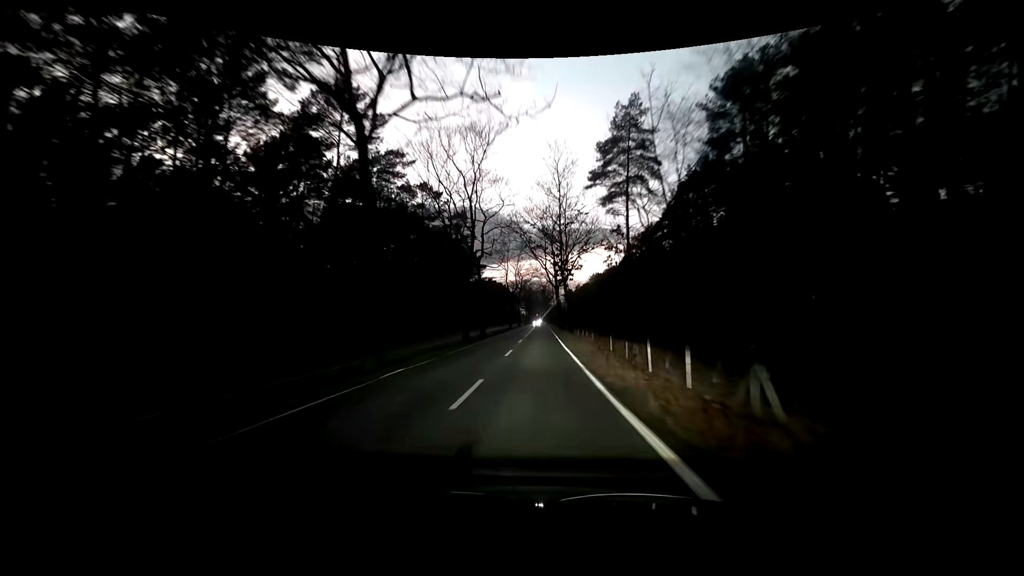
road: tertiary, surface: asphalt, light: Dusk
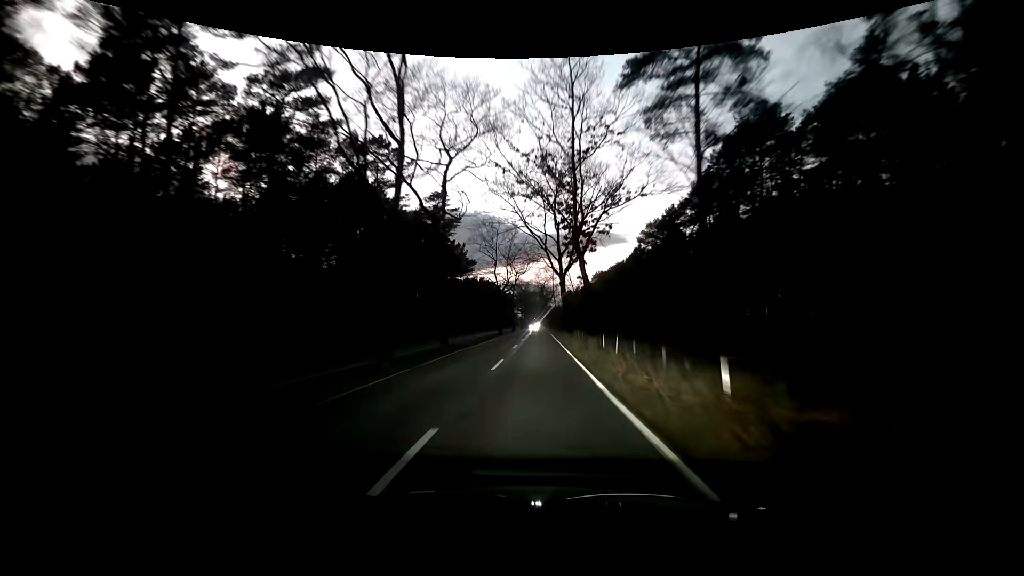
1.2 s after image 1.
(0.0, +17.6) m; 0°
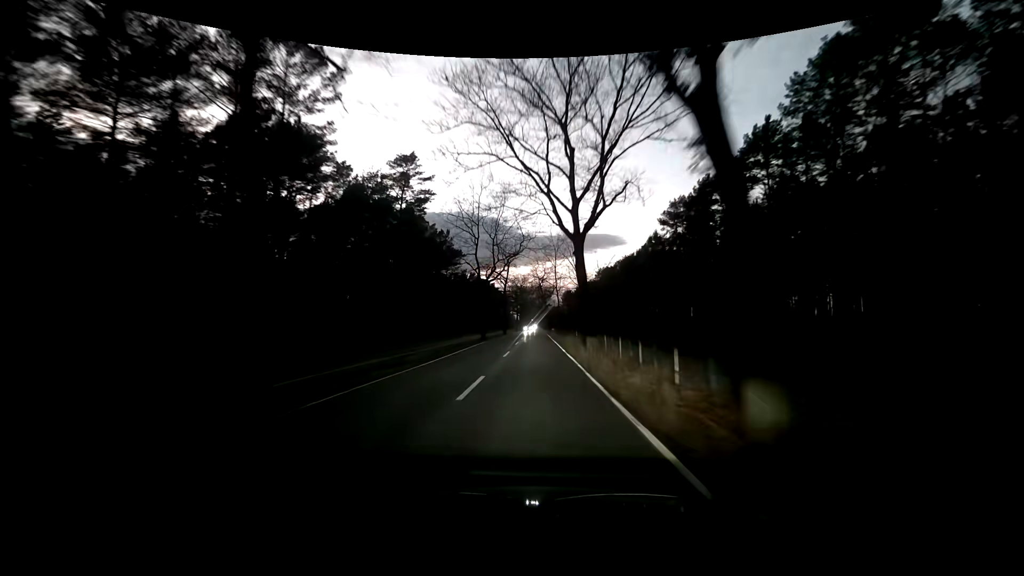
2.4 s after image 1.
(+0.1, +17.7) m; 0°
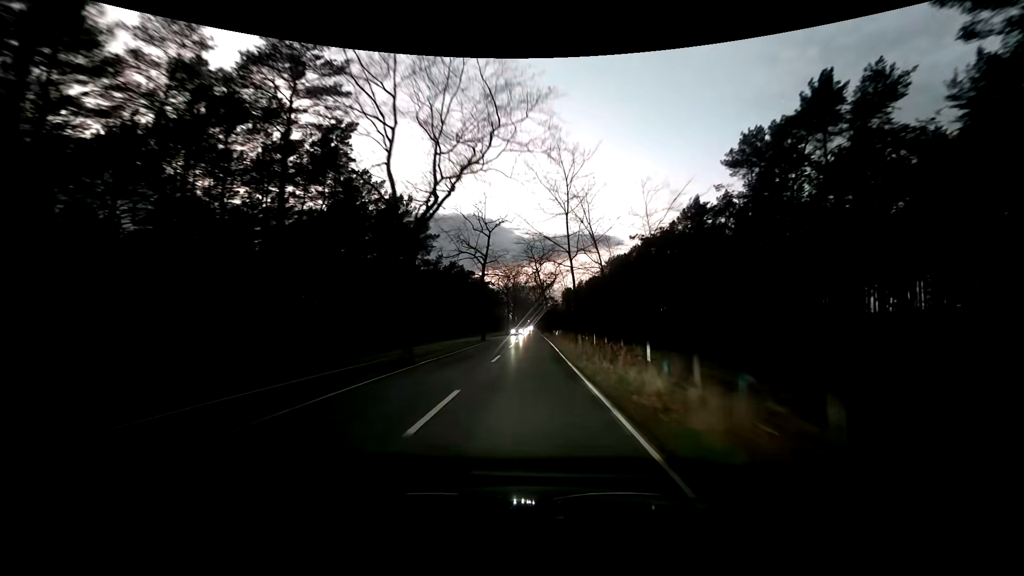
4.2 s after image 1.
(+0.1, +26.9) m; +1°
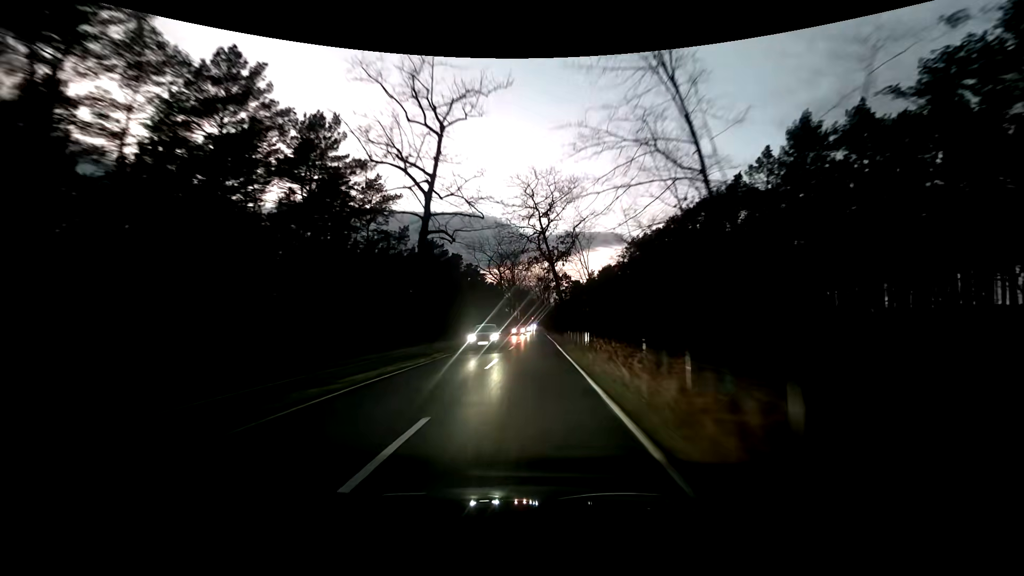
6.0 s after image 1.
(-0.2, +27.1) m; 0°
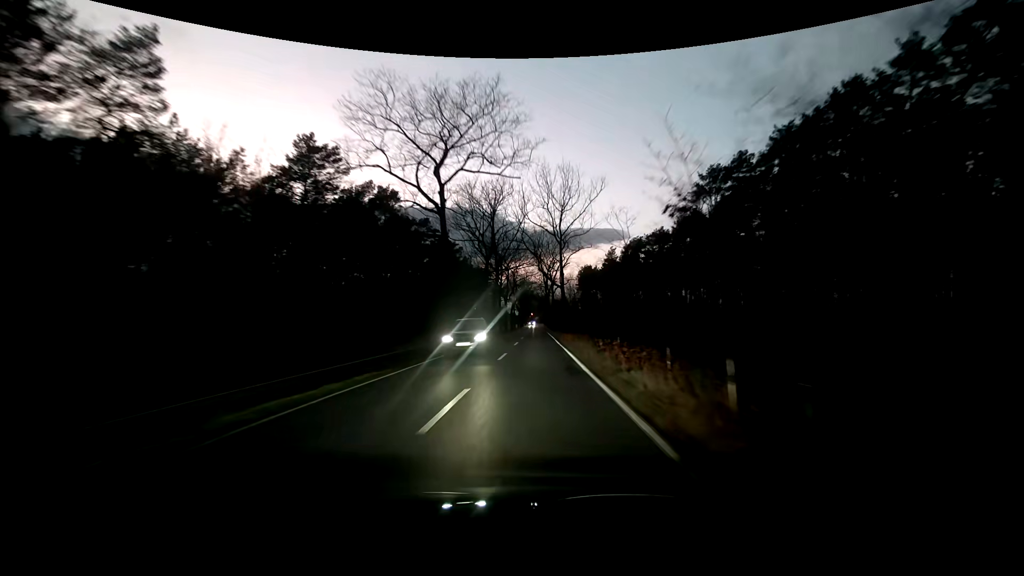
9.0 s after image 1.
(-0.2, +45.1) m; 0°
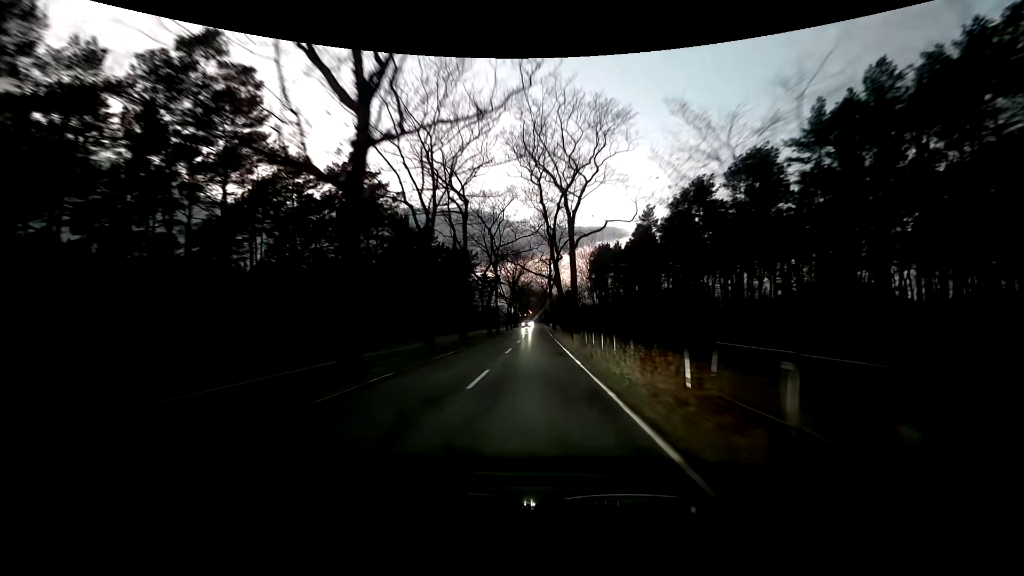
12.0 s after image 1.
(+0.3, +44.0) m; 0°
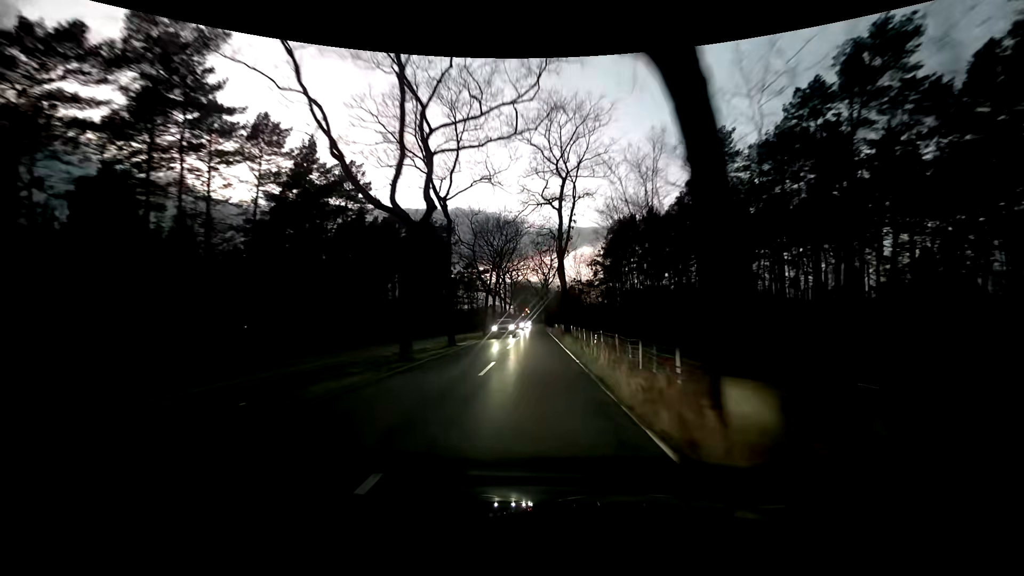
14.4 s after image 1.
(+0.1, +33.7) m; 0°
(0, +10) (0, +20) (0, +30) (0, +40) (0, +50) (0, +60) (0, +70) (0, +80) (0, +90) (0, +100) m
